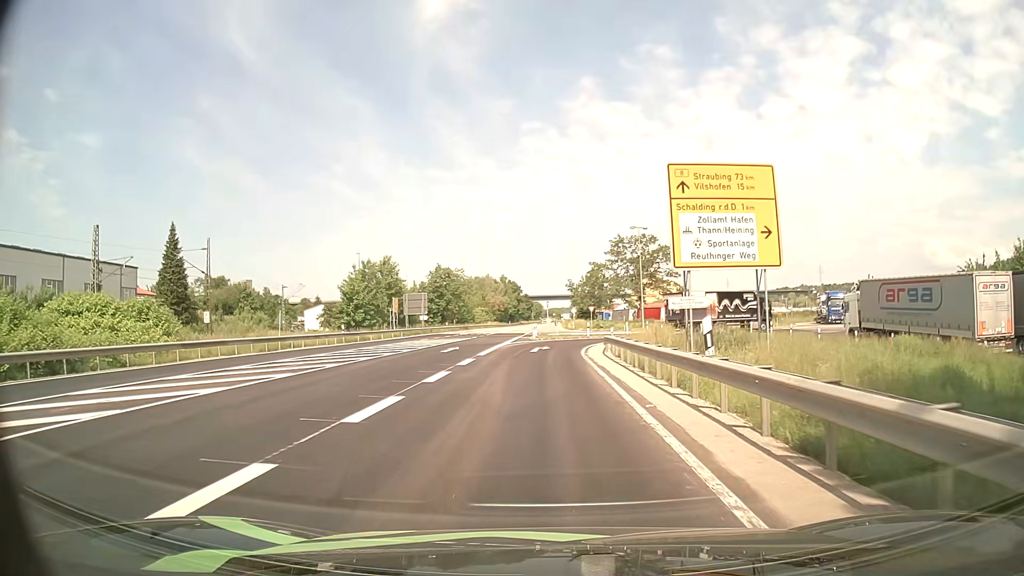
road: primary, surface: asphalt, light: Day
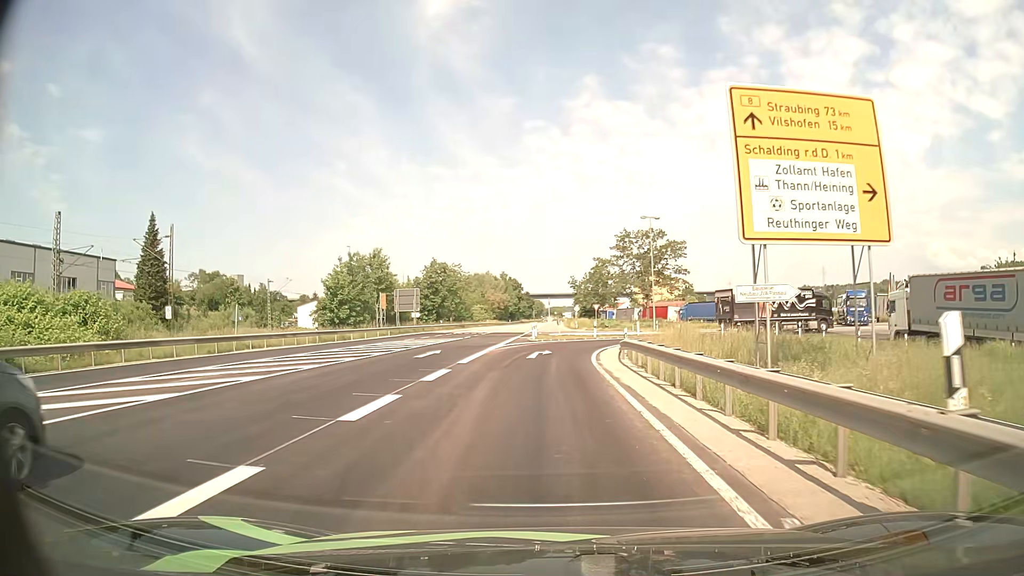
(0.0, +6.2) m; 0°
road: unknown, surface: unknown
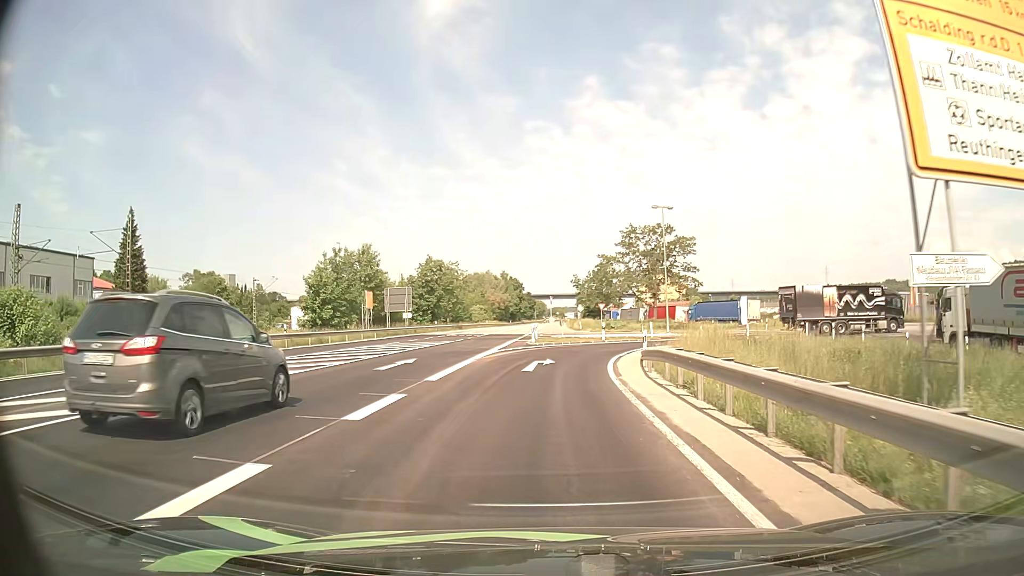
(0.0, +5.8) m; 0°
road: unclassified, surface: asphalt
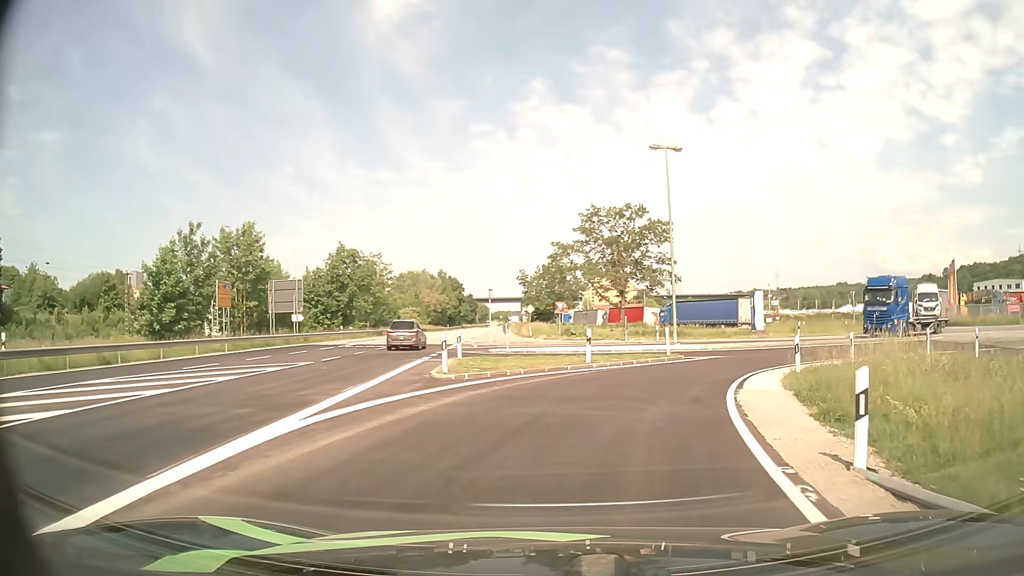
(+0.2, +20.4) m; +5°
